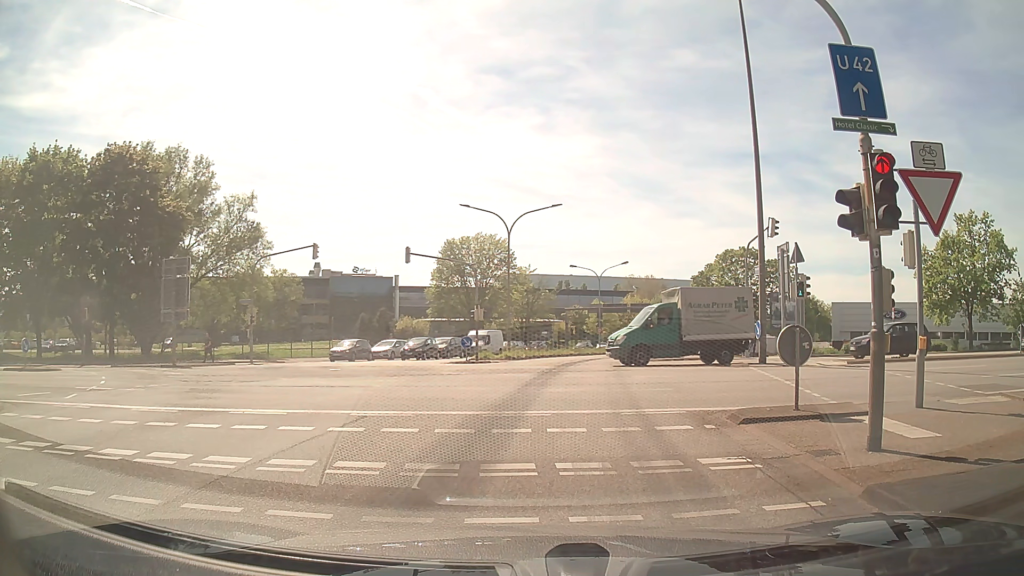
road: trunk_link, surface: asphalt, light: Day
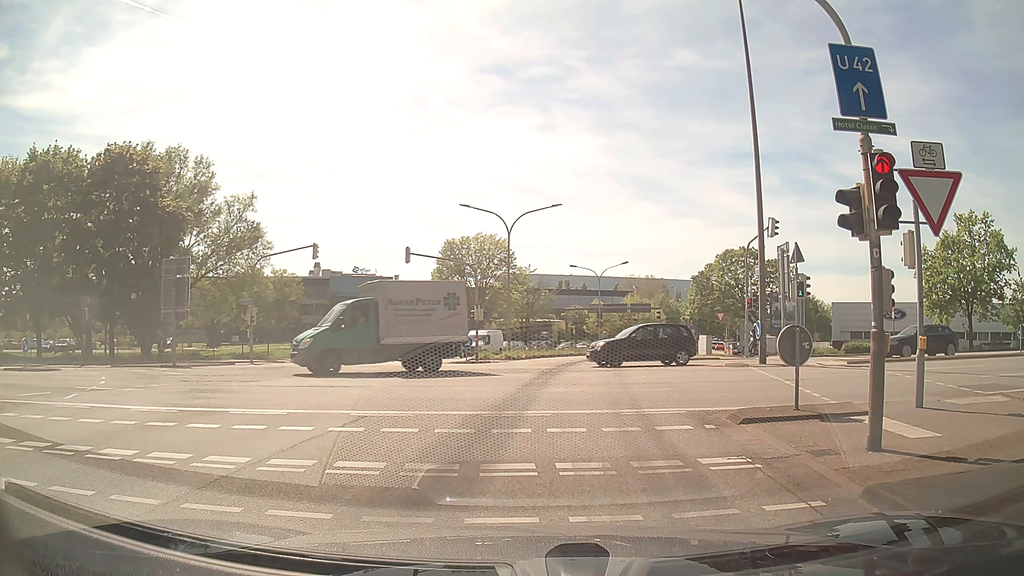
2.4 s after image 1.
(0.0, 0.0) m; 0°
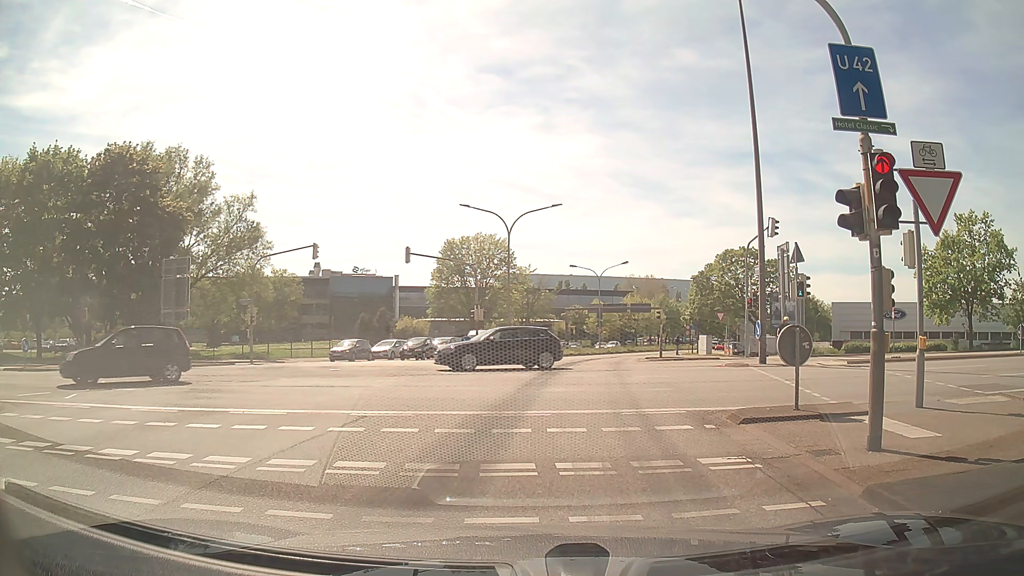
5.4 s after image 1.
(0.0, 0.0) m; 0°
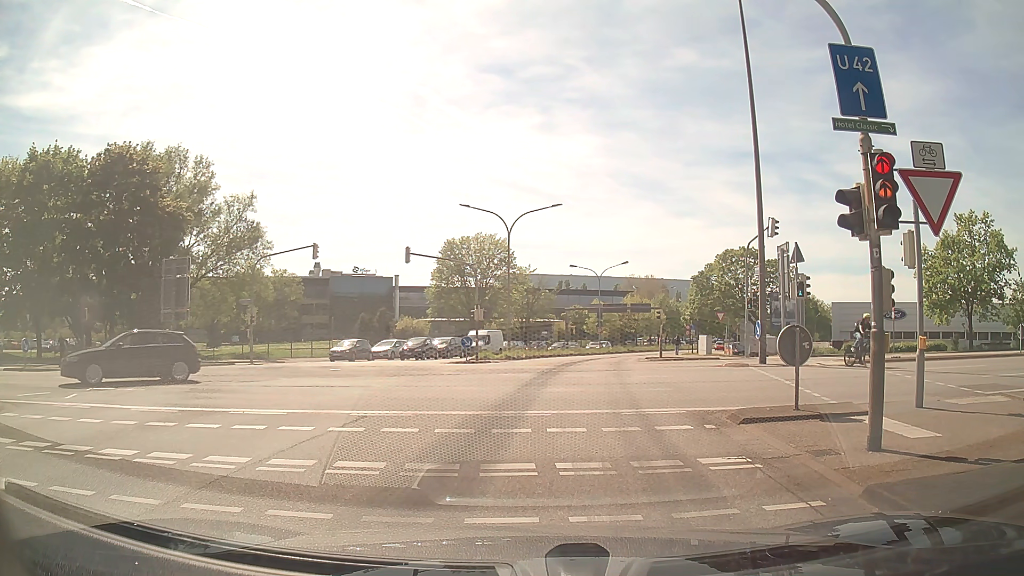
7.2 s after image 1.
(0.0, 0.0) m; 0°
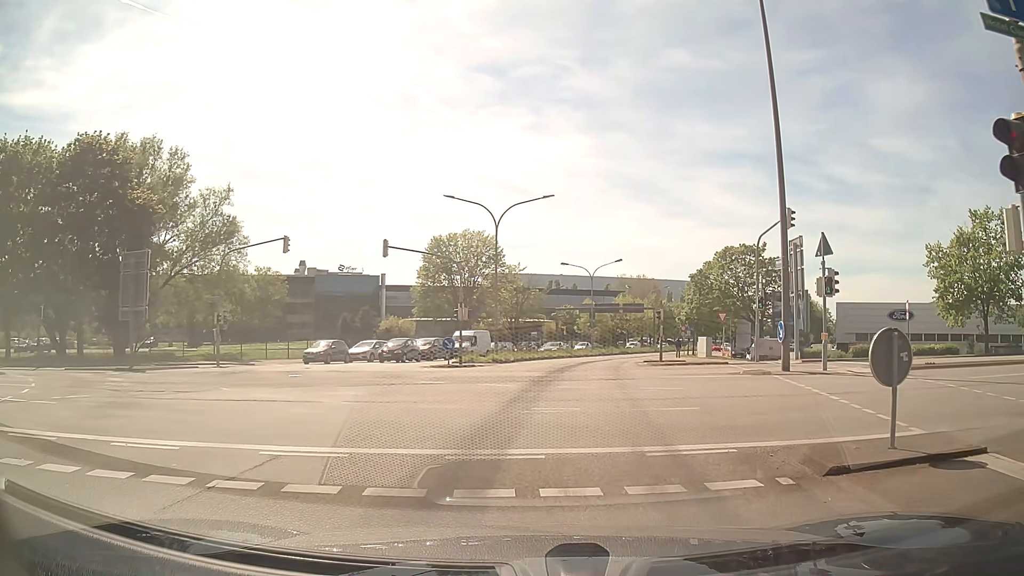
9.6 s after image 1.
(+0.2, +3.6) m; +3°
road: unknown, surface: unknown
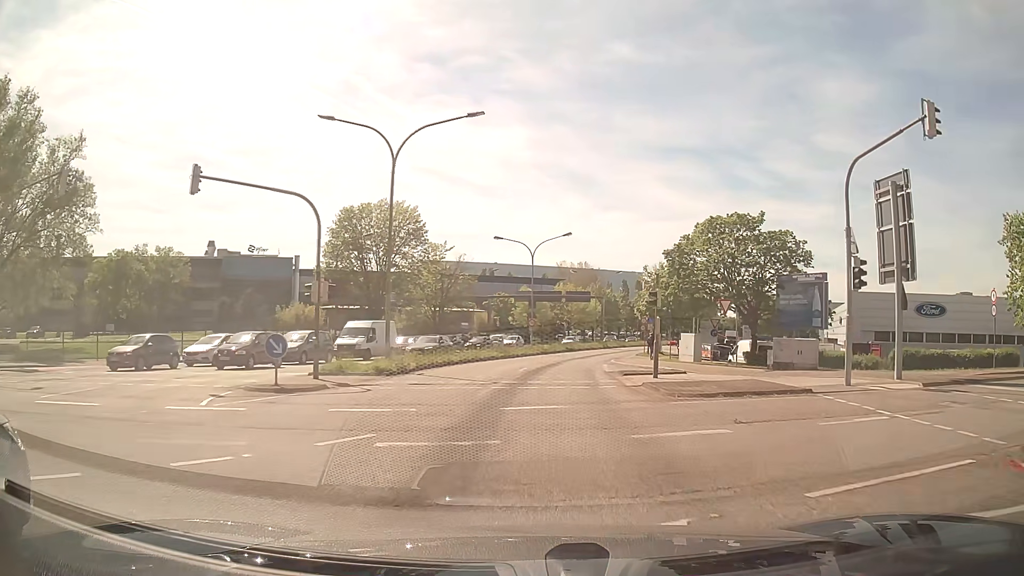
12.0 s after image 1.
(+0.8, +15.3) m; +6°
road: trunk_link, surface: asphalt
